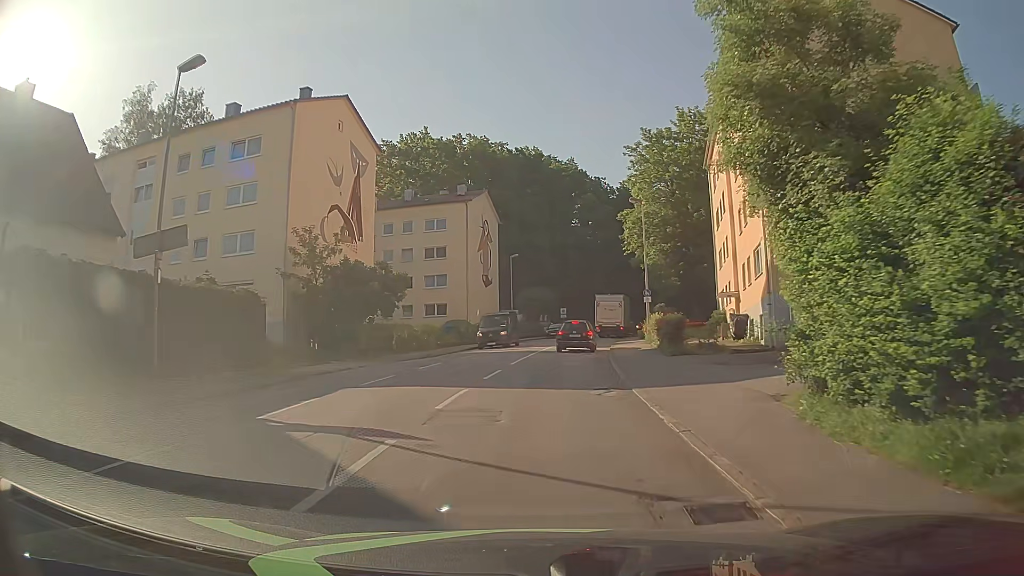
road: tertiary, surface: asphalt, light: Day
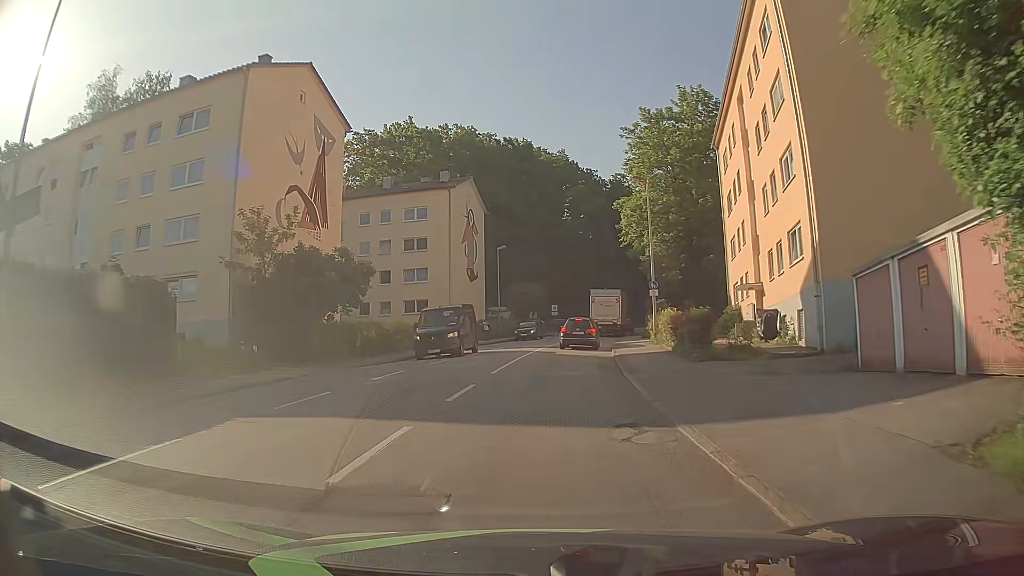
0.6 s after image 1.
(0.0, +5.1) m; +1°
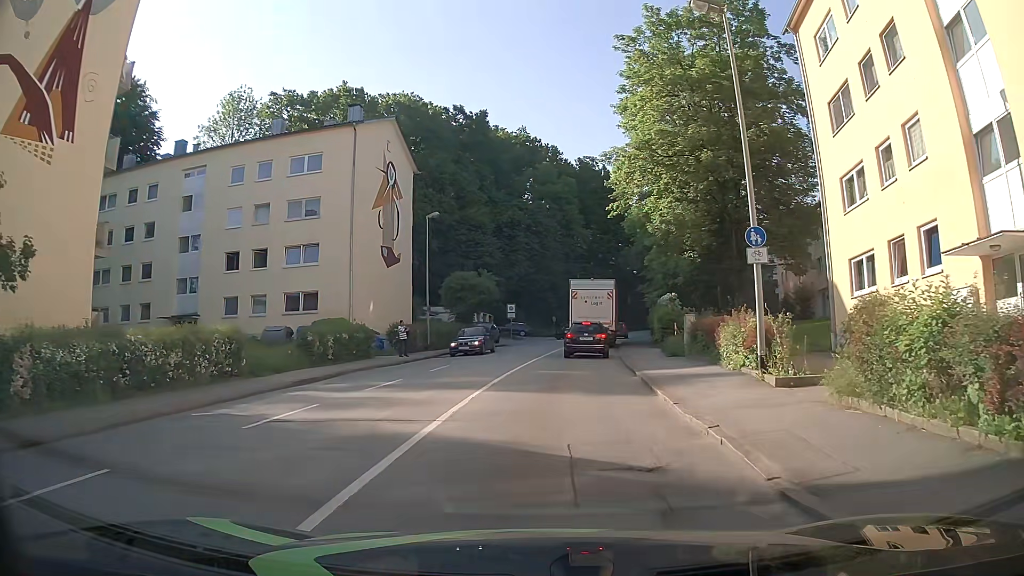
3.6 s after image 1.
(+0.5, +19.5) m; +3°
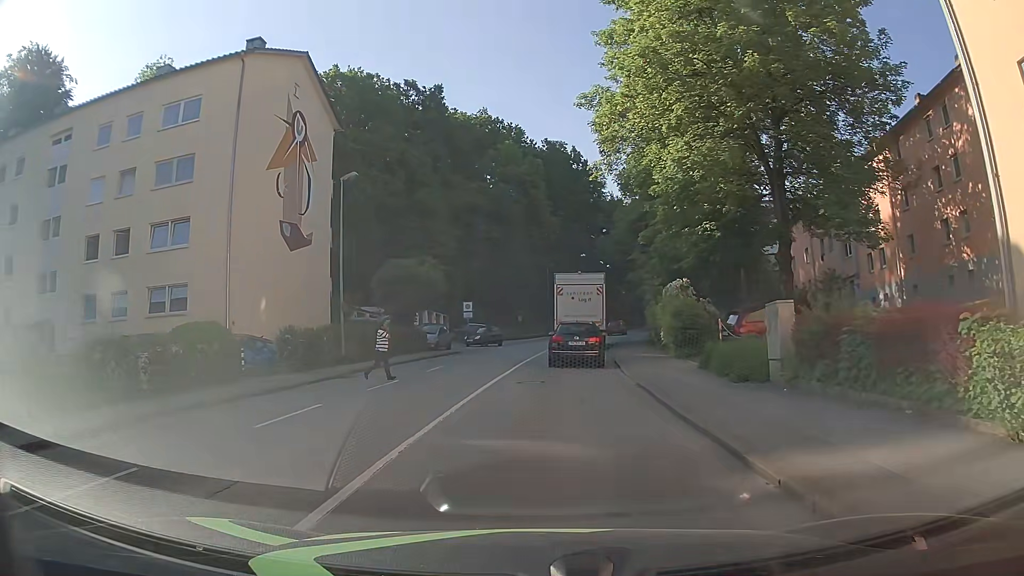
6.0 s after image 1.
(+0.6, +11.4) m; +4°
